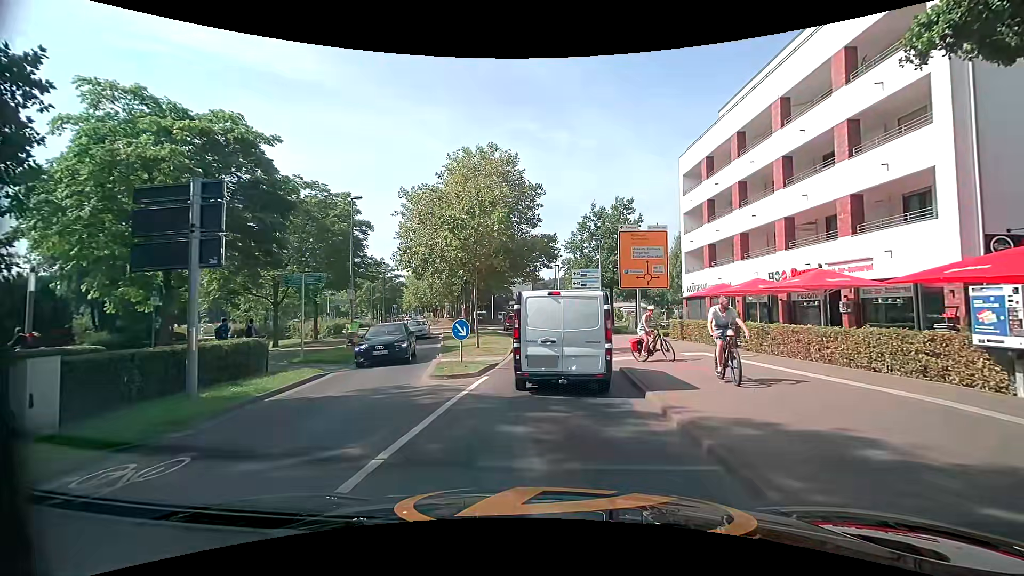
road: tertiary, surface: asphalt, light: Day
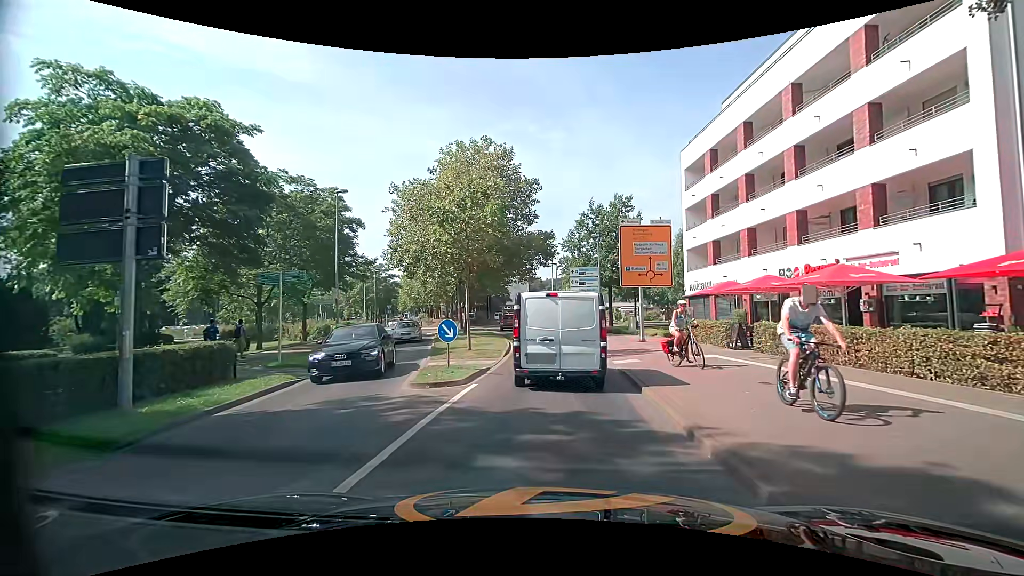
(0.0, +1.5) m; +1°
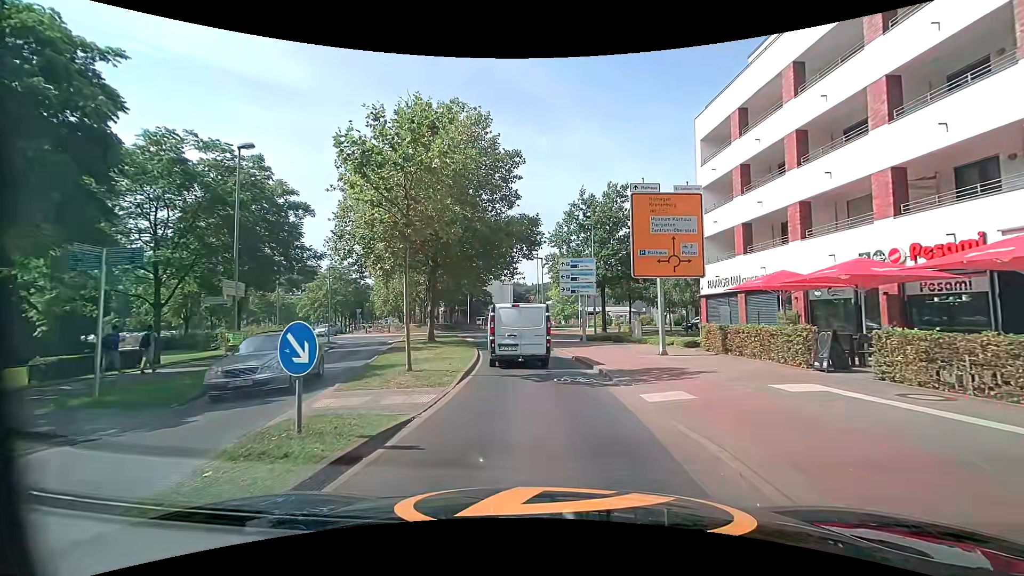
(+0.2, +7.3) m; +3°
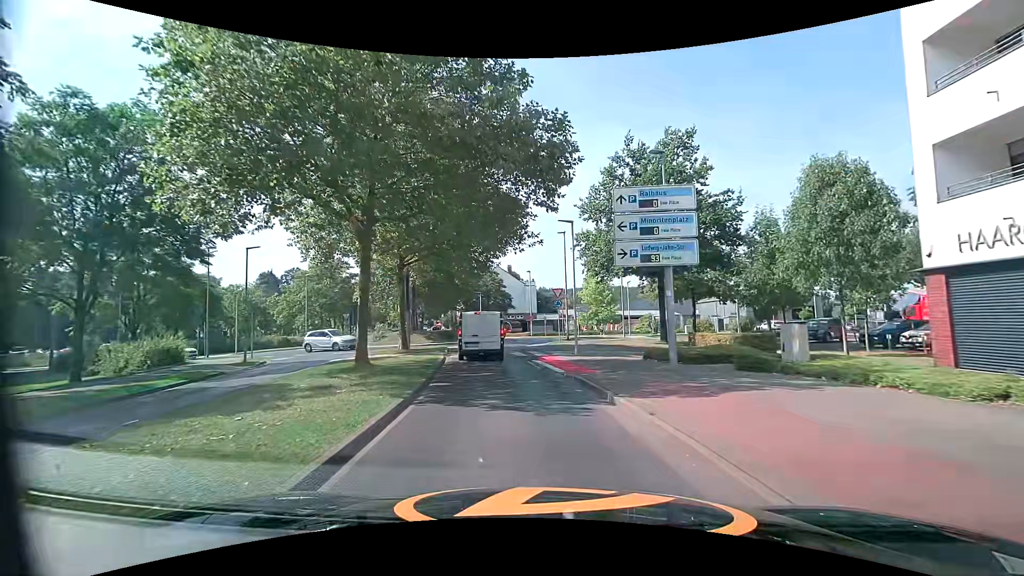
(-0.2, +15.2) m; -2°
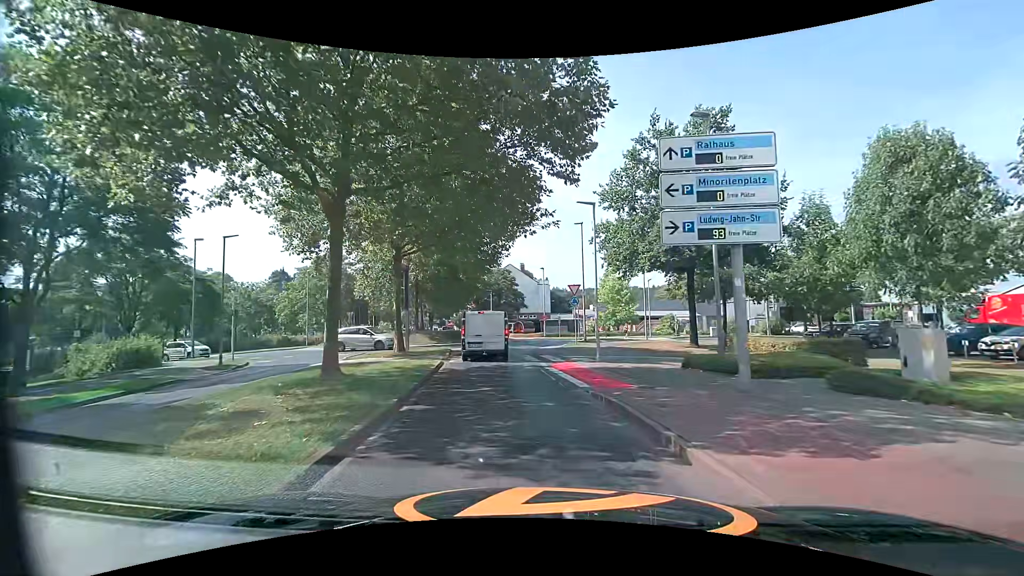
(-0.1, +3.4) m; -2°
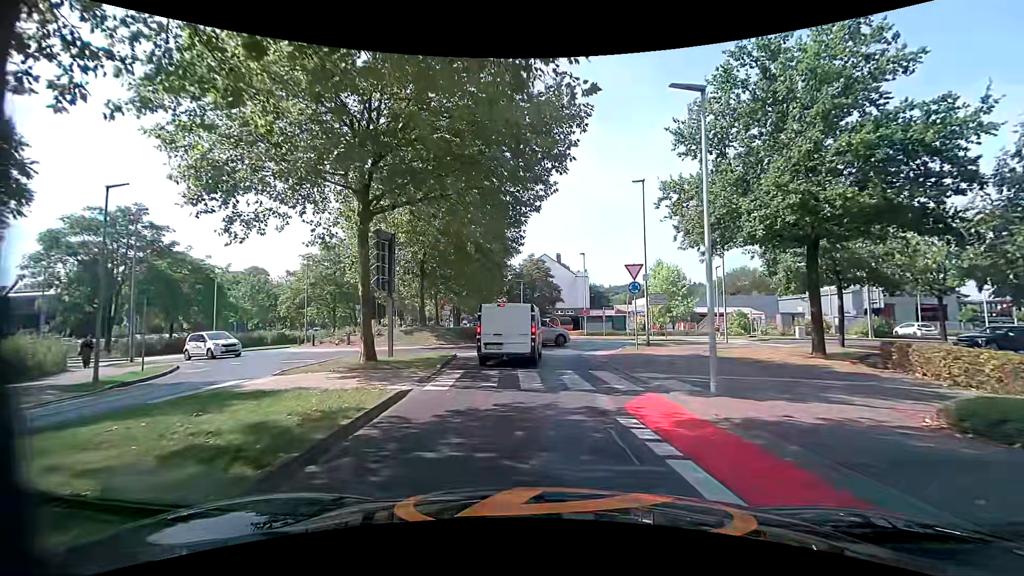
(-0.3, +9.0) m; -5°
